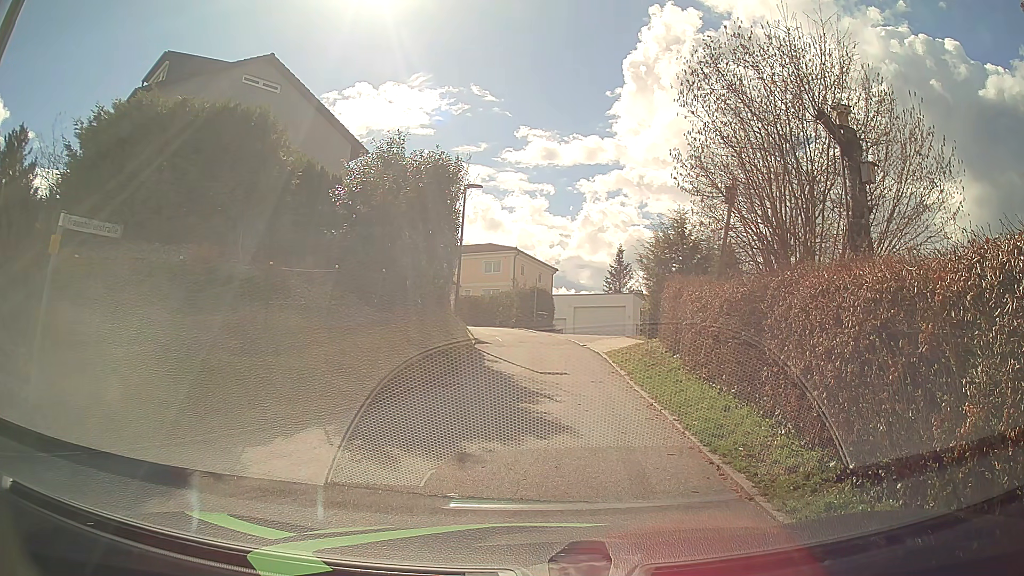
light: Day
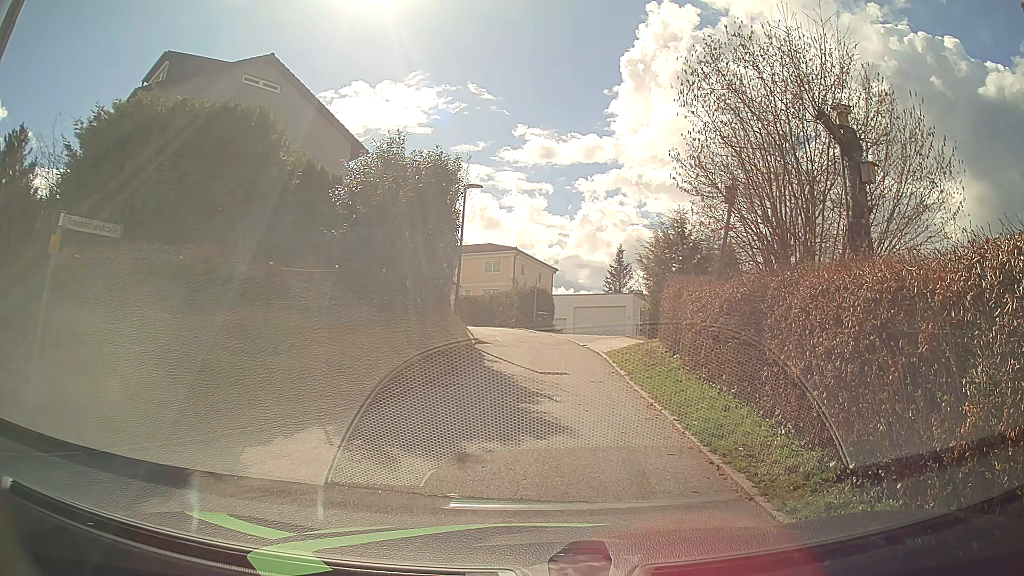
(0.0, 0.0) m; 0°
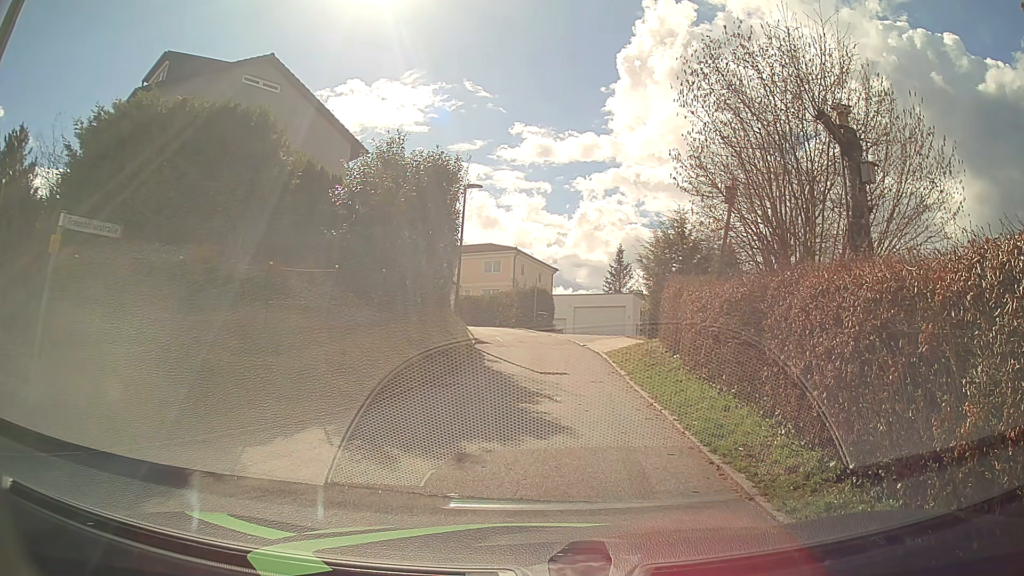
(0.0, 0.0) m; 0°
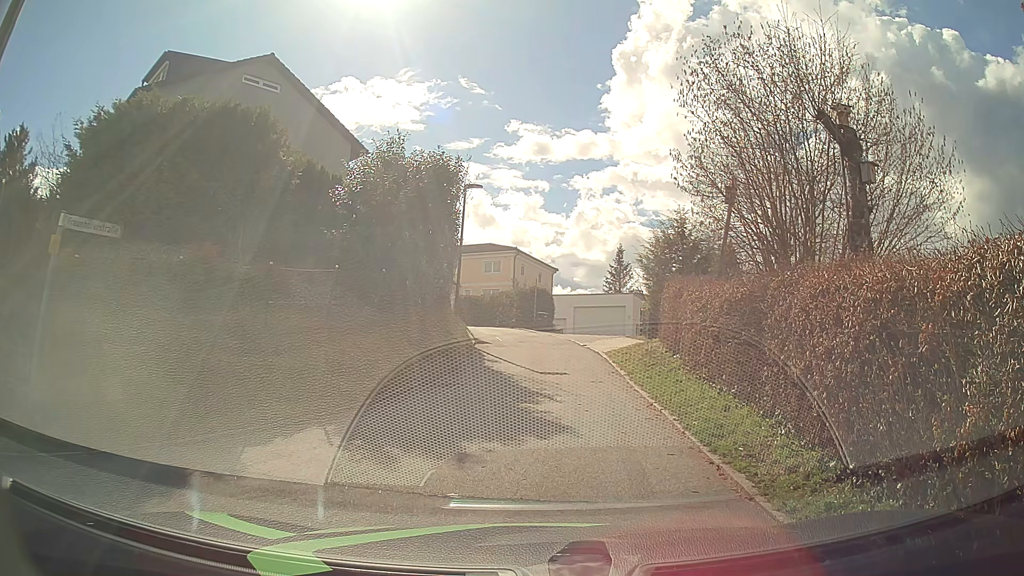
(0.0, 0.0) m; 0°
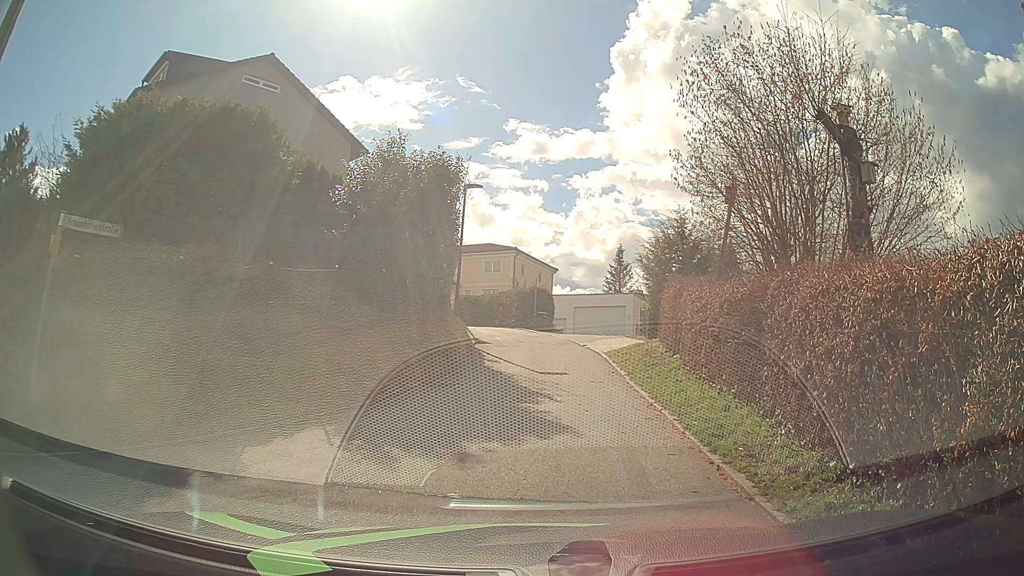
(0.0, 0.0) m; 0°
